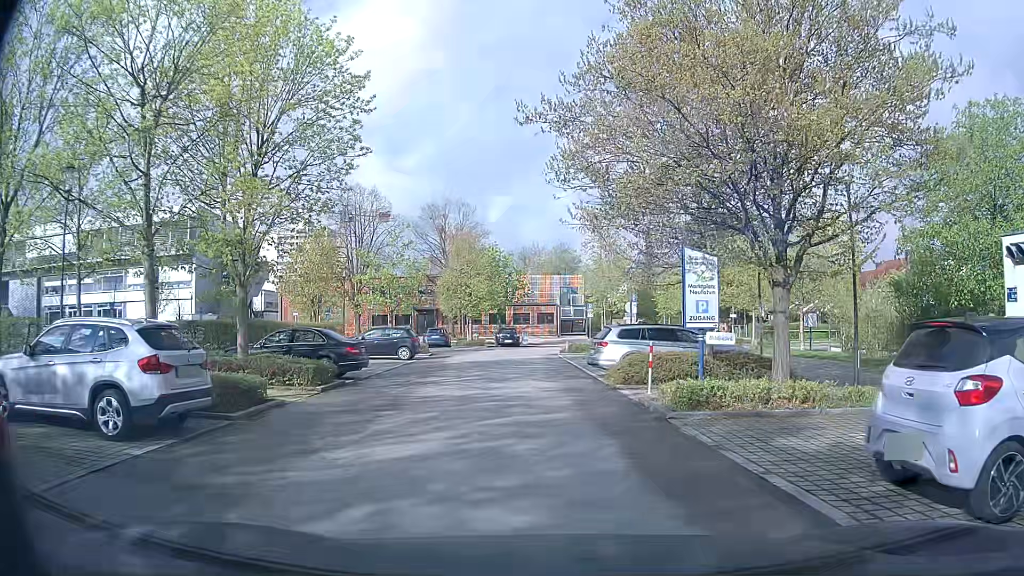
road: residential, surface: asphalt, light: Day
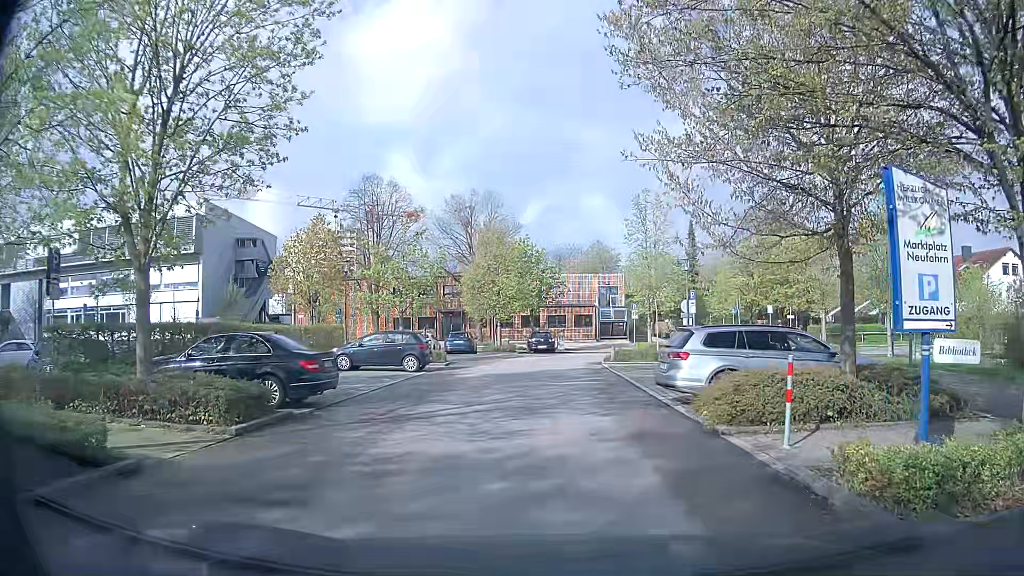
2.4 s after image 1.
(-0.1, +6.1) m; -3°
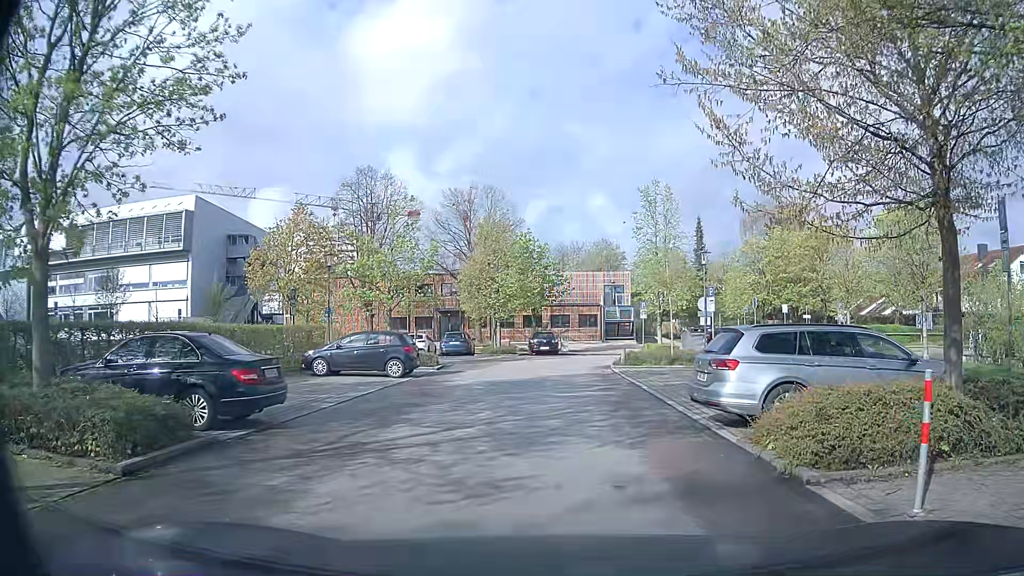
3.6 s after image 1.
(0.0, +3.0) m; 0°
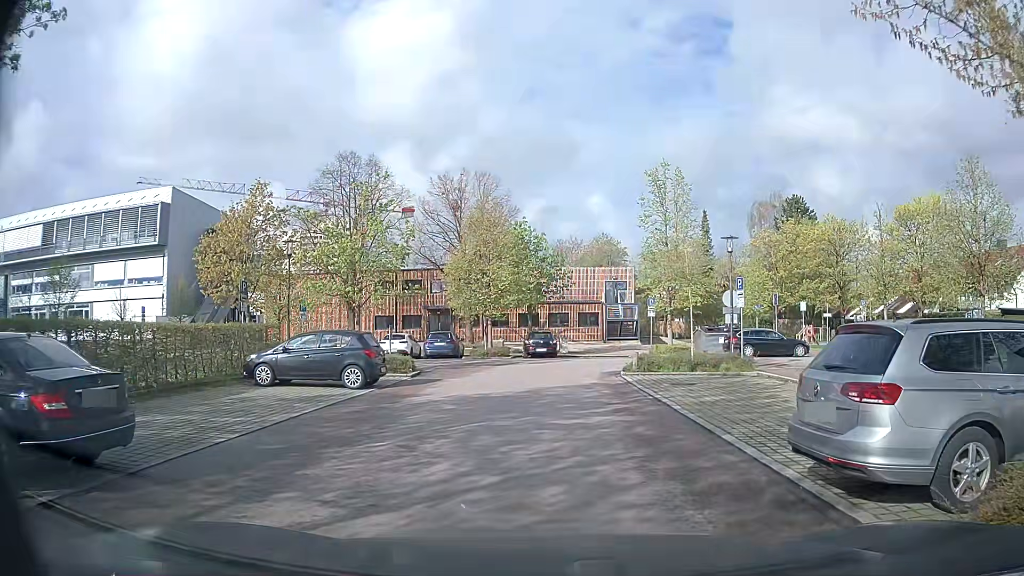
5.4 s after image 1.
(0.0, +4.4) m; -2°
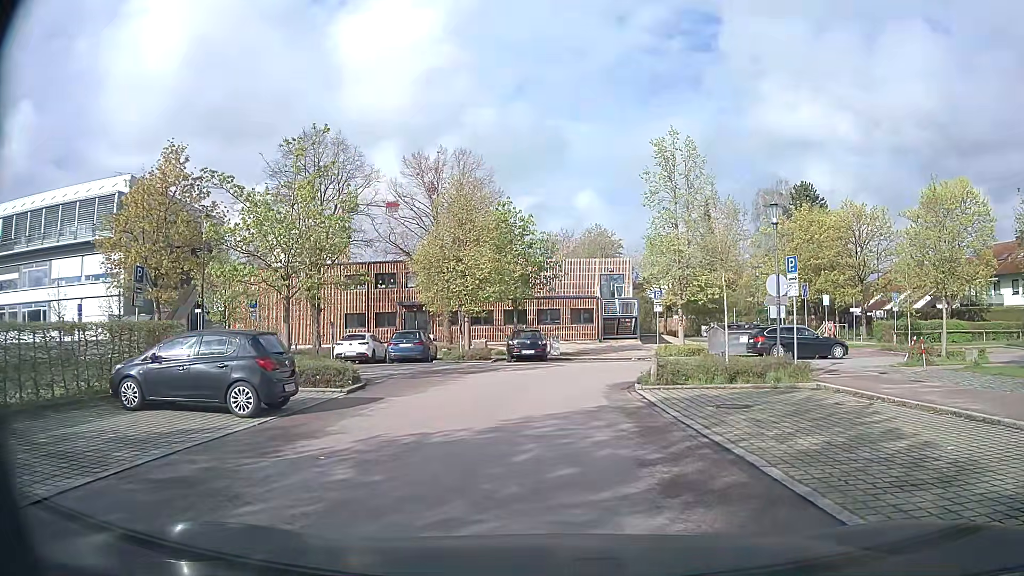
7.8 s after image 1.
(+0.4, +6.0) m; +3°
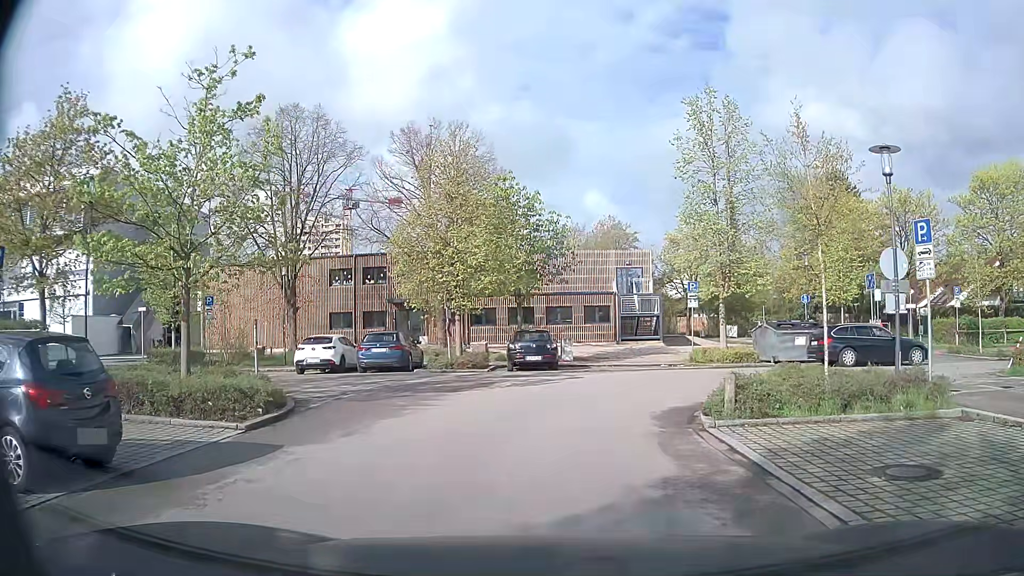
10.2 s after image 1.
(+0.1, +6.1) m; +1°
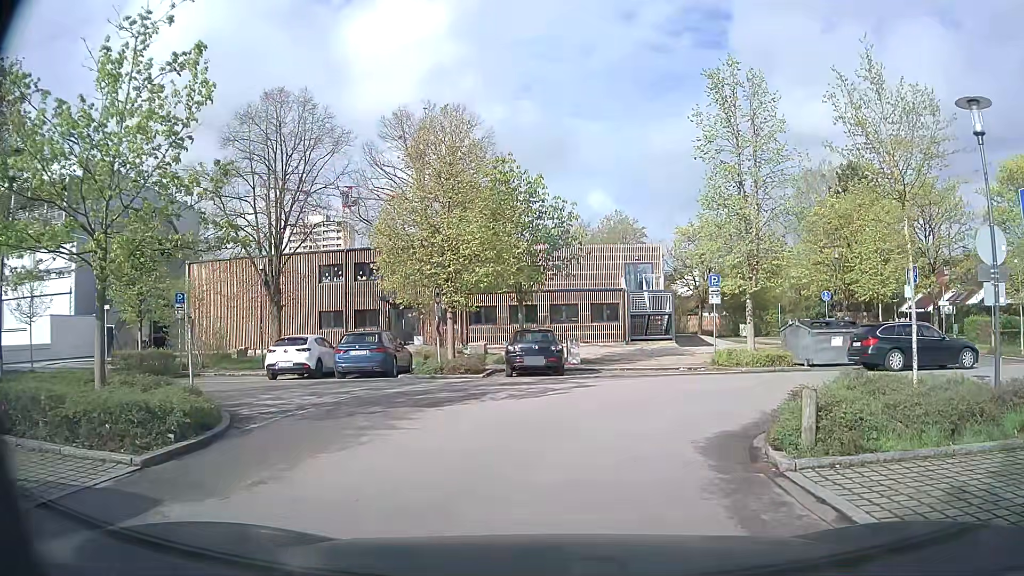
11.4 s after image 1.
(0.0, +3.0) m; -1°
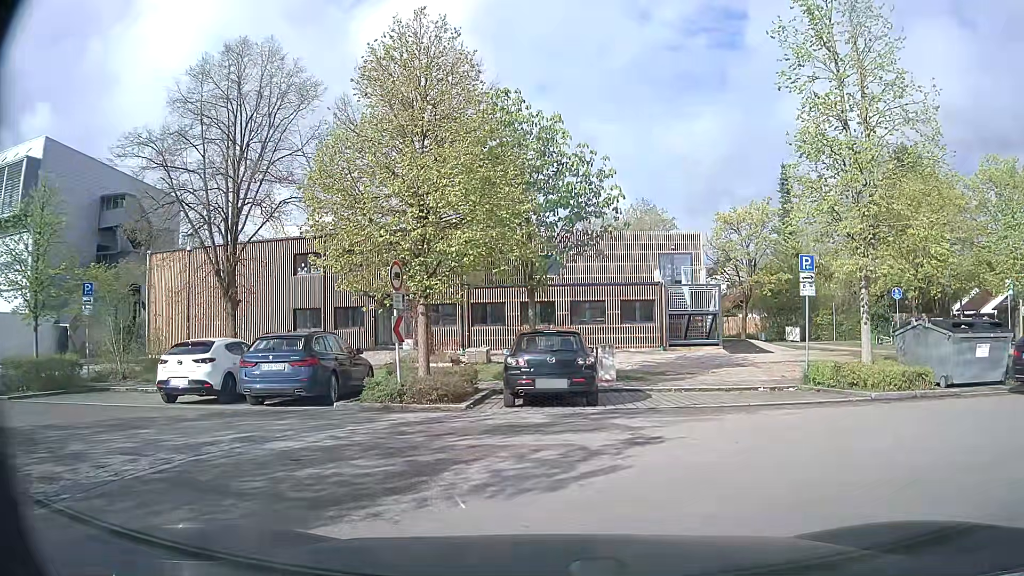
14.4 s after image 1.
(-0.1, +7.6) m; -1°
